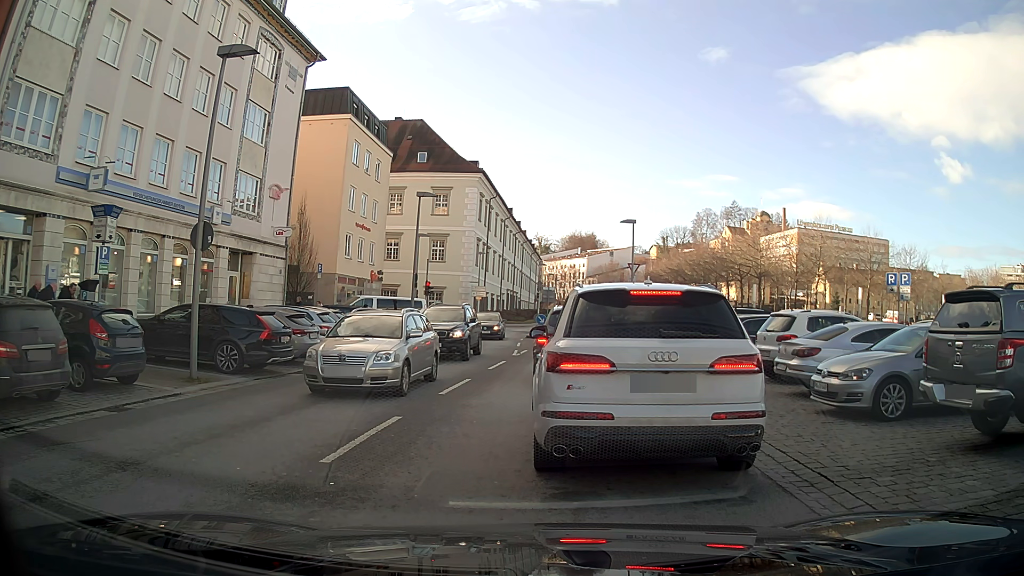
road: tertiary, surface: asphalt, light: Day
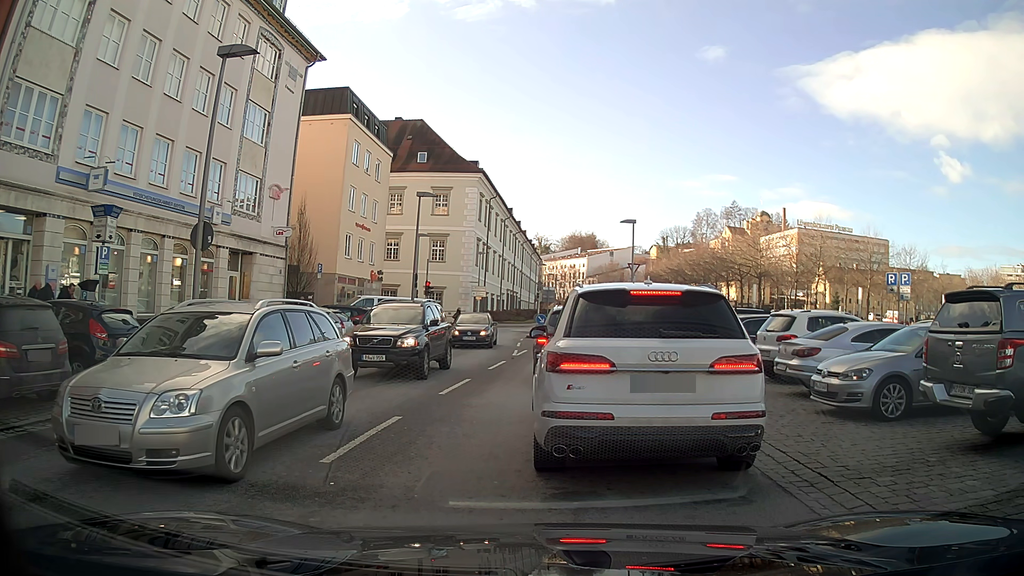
(0.0, 0.0) m; 0°
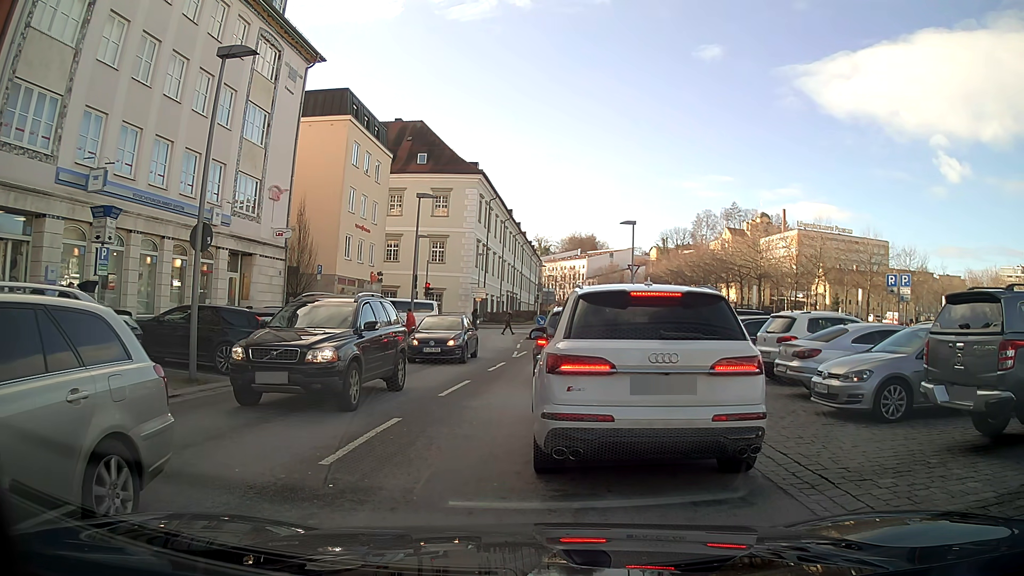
(0.0, 0.0) m; 0°
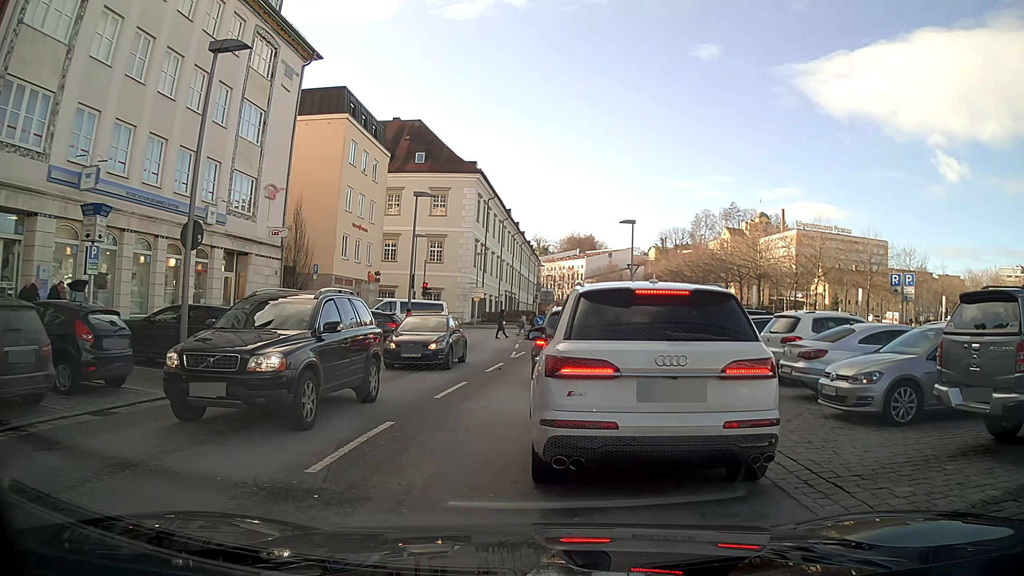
(0.0, +0.3) m; 0°
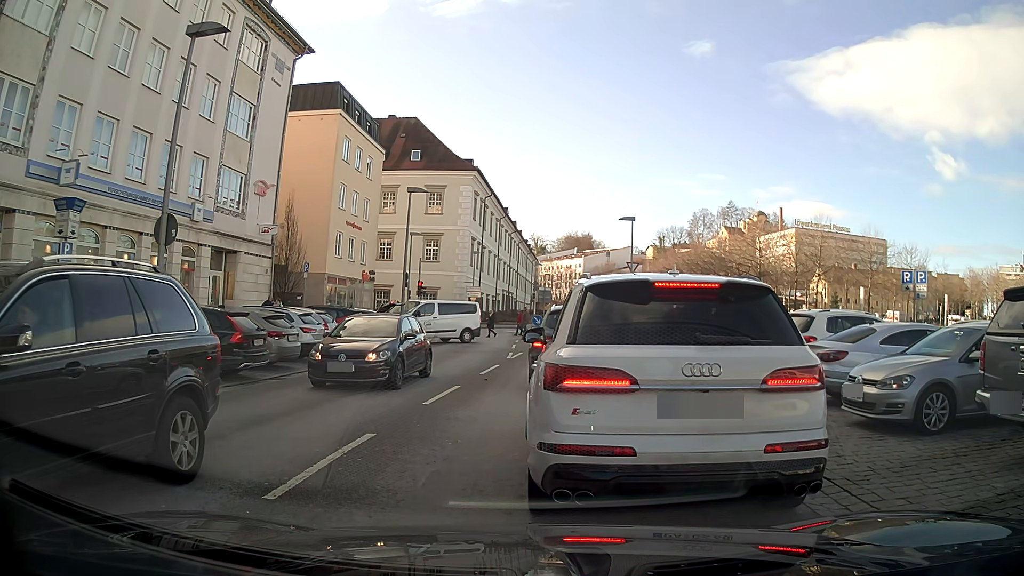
(0.0, +1.0) m; 0°
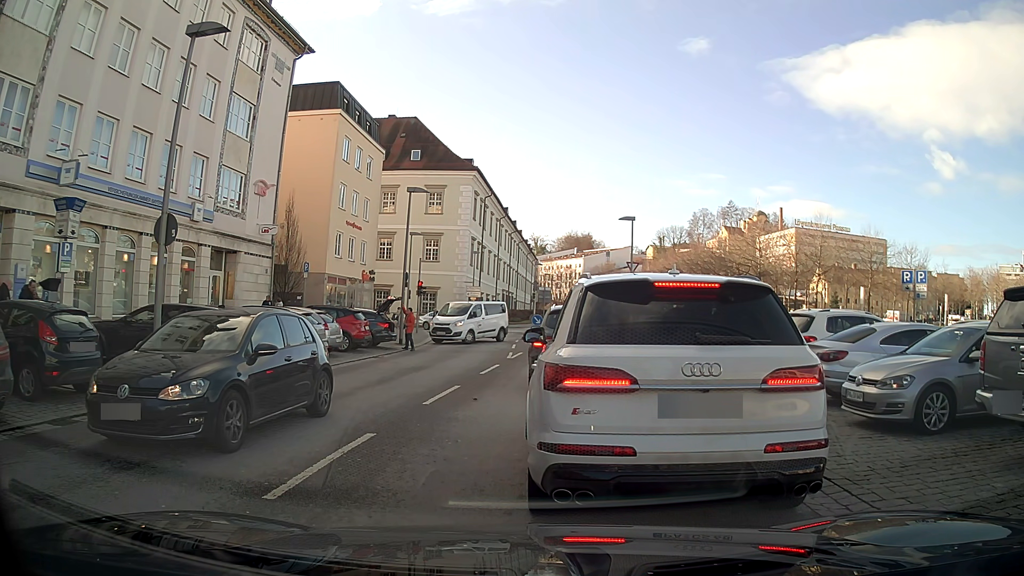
(0.0, +0.1) m; 0°
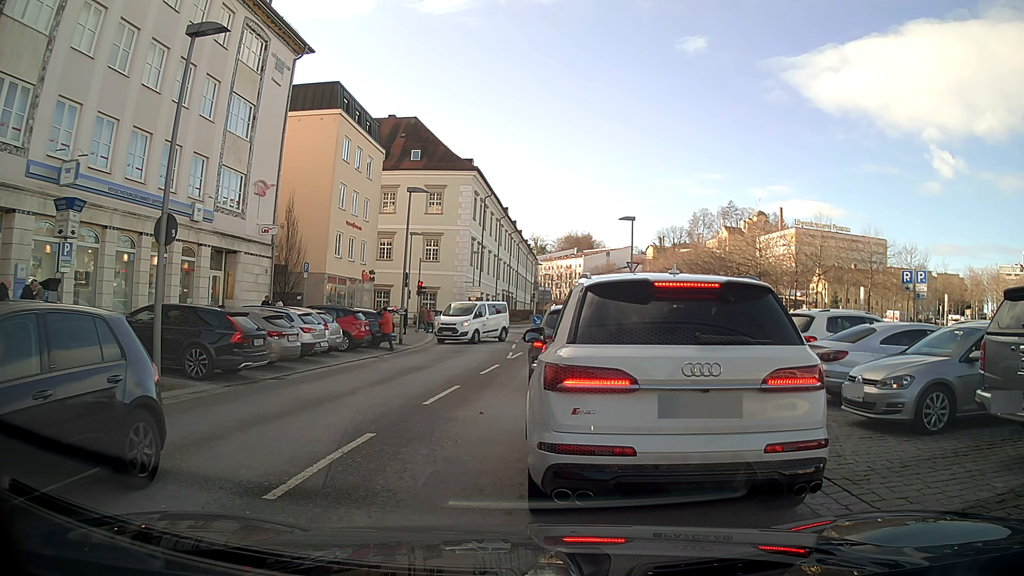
(0.0, 0.0) m; 0°
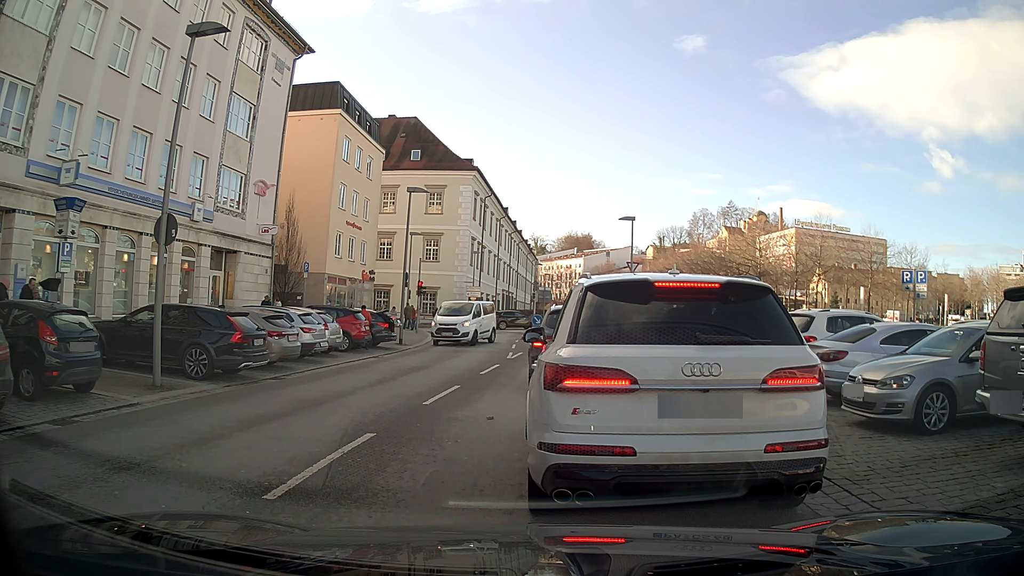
(0.0, 0.0) m; 0°
(0, +10) (+1, +20) (+2, +30) (+3, +40) (+5, +50) (+7, +60) (+8, +69) (+9, +79) (+10, +89) (+11, +99) m
